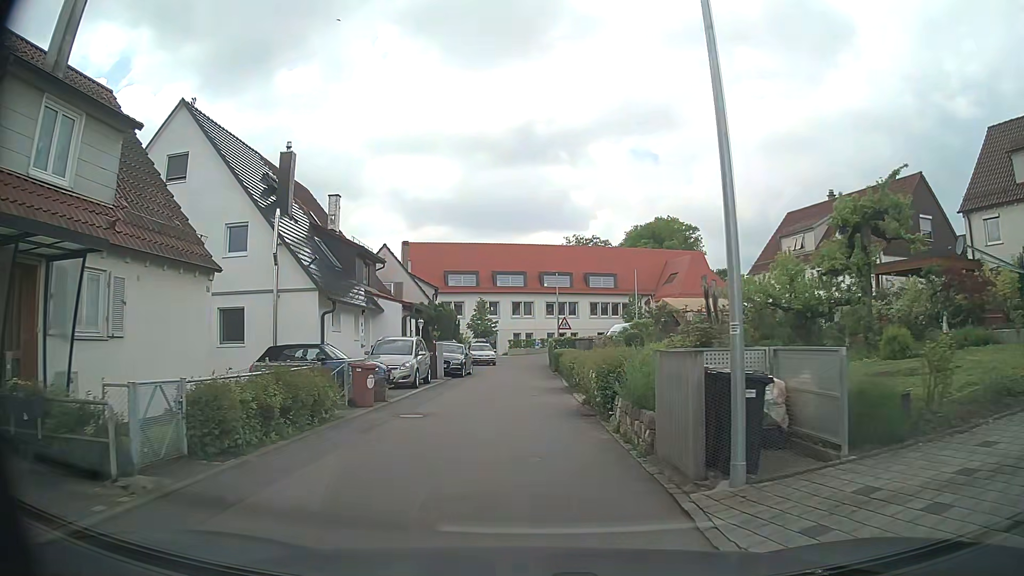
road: residential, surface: asphalt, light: Day
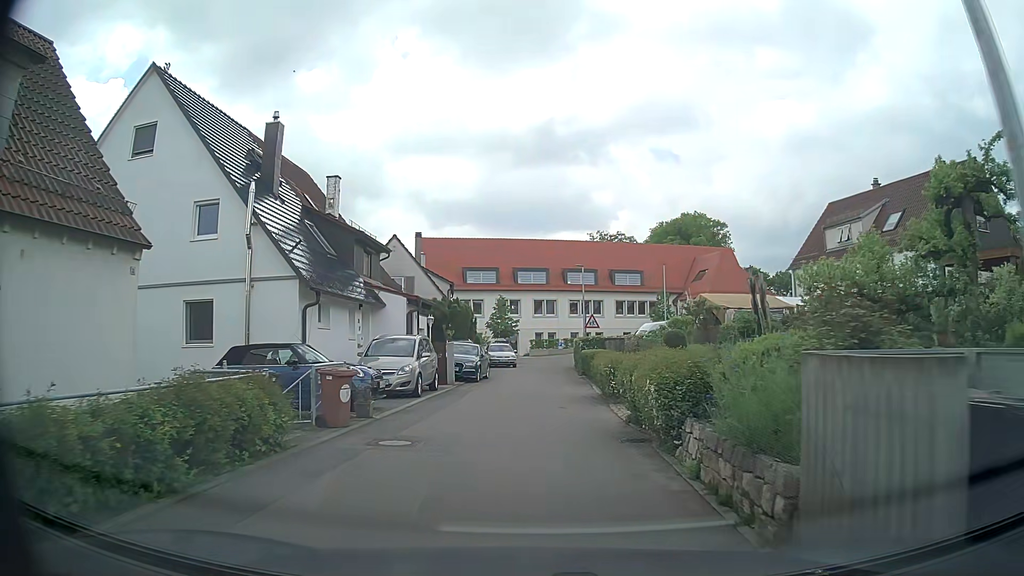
(-0.1, +3.7) m; -2°
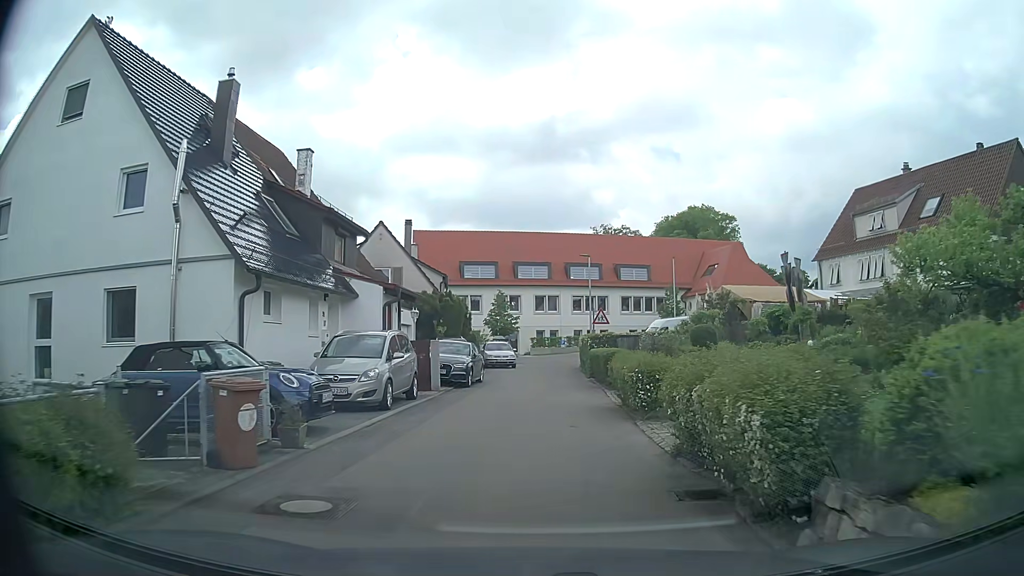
(0.0, +3.9) m; 0°
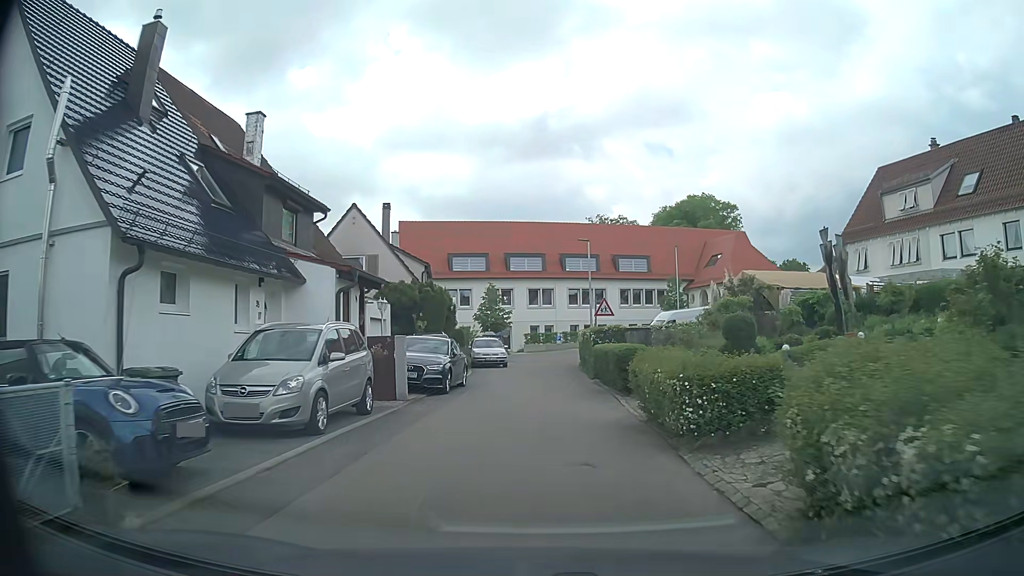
(0.0, +4.1) m; 0°
